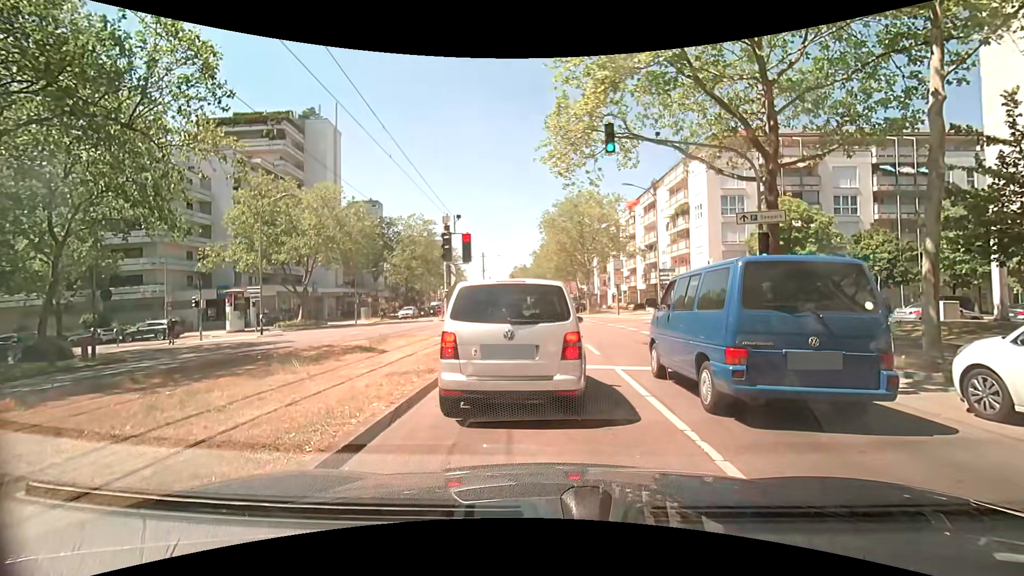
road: tertiary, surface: asphalt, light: Day
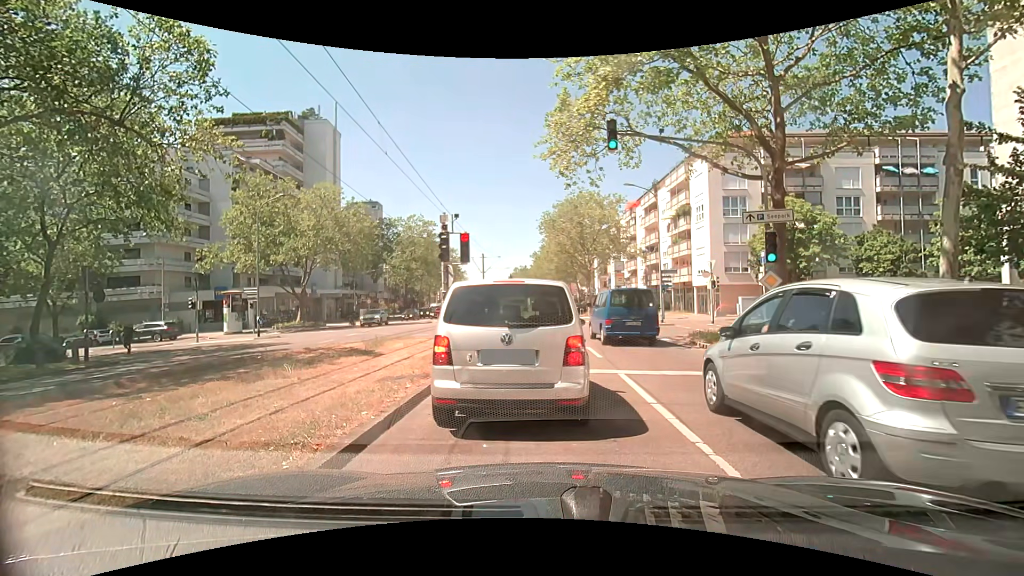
(0.0, +0.5) m; 0°
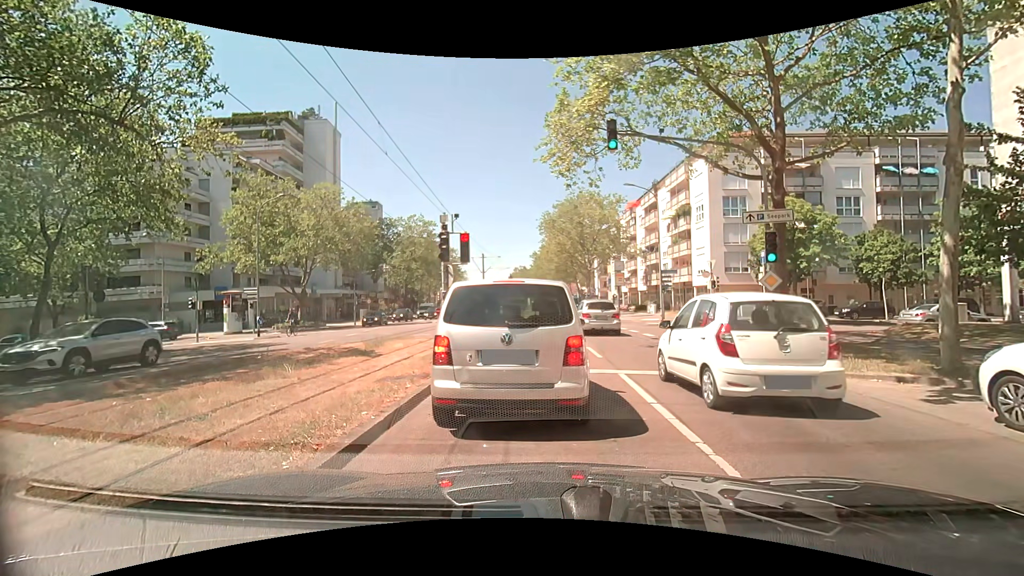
(0.0, 0.0) m; 0°
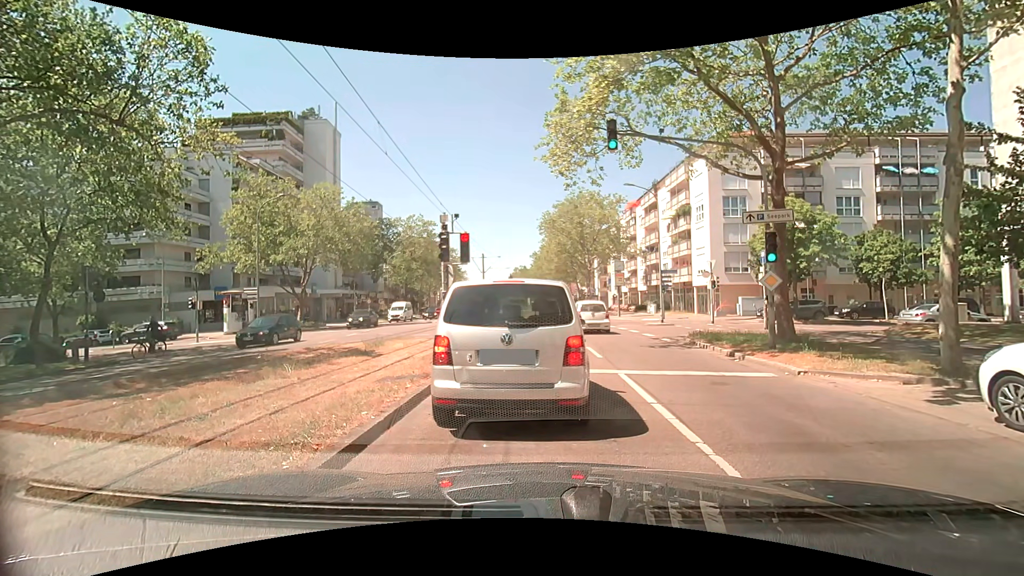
(0.0, 0.0) m; 0°
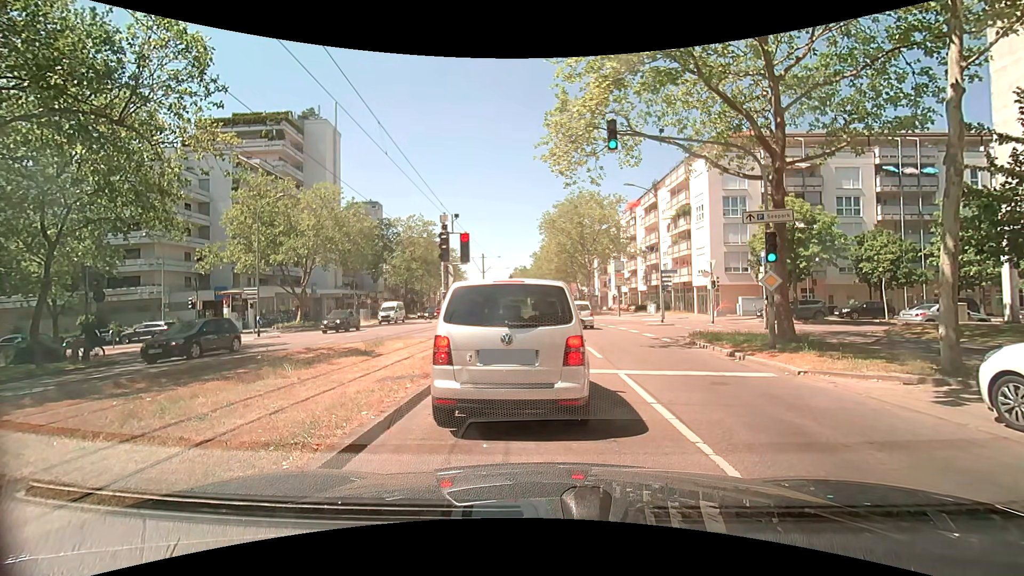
(0.0, 0.0) m; 0°
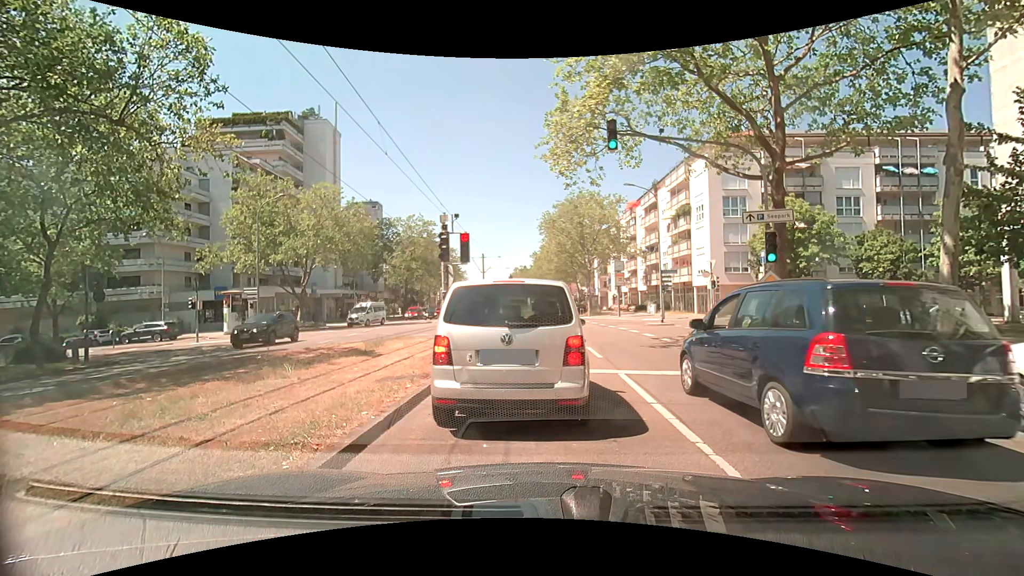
(0.0, 0.0) m; 0°
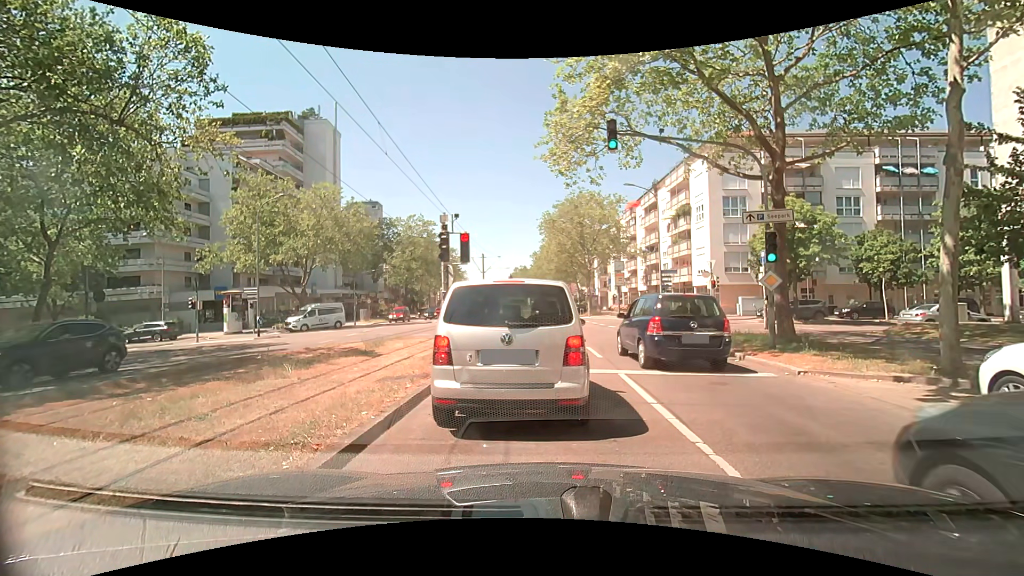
(0.0, 0.0) m; 0°
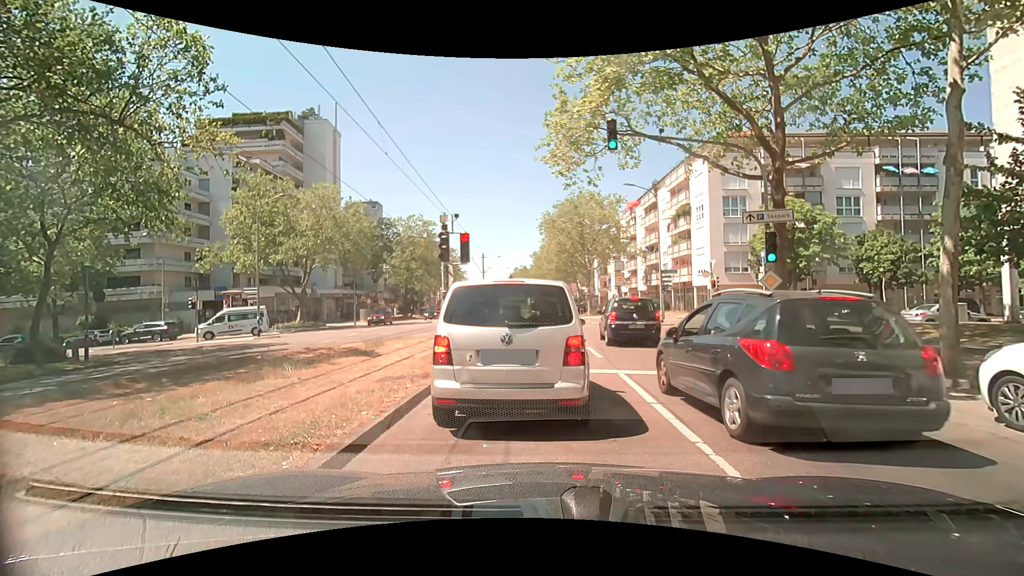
(0.0, 0.0) m; 0°
